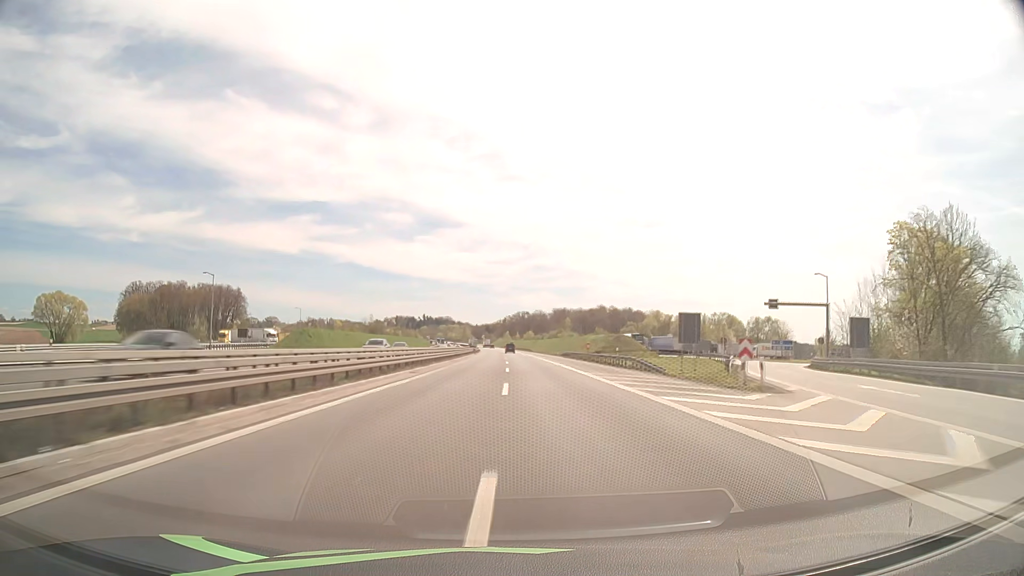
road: motorway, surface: asphalt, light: Day
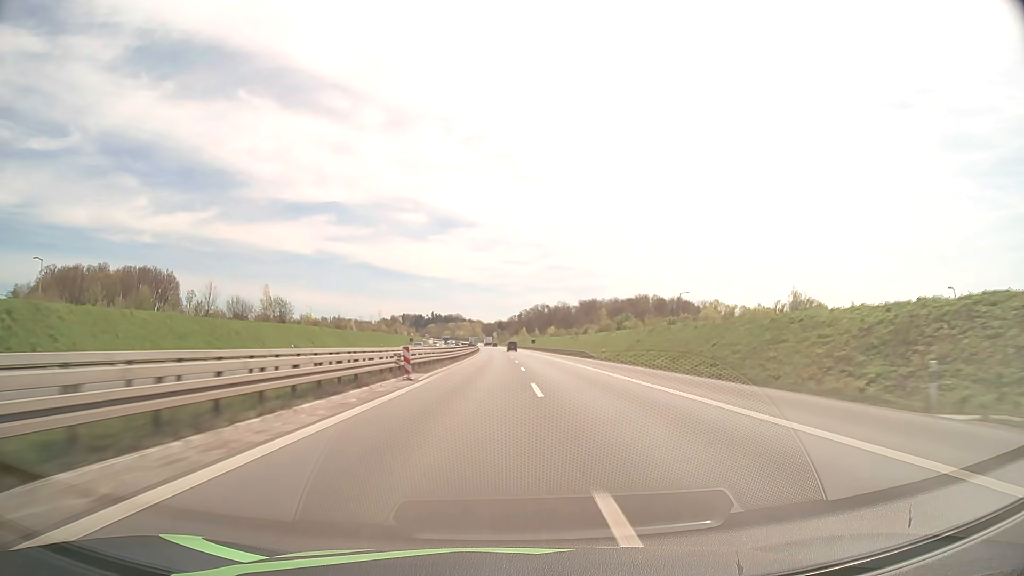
(-0.7, +89.2) m; -1°
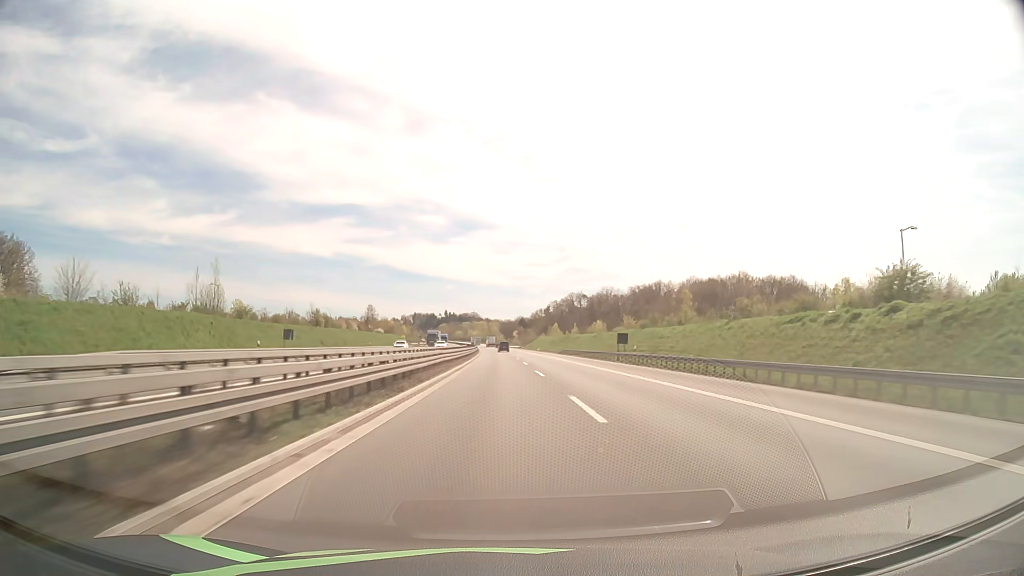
(-1.6, +111.6) m; -2°
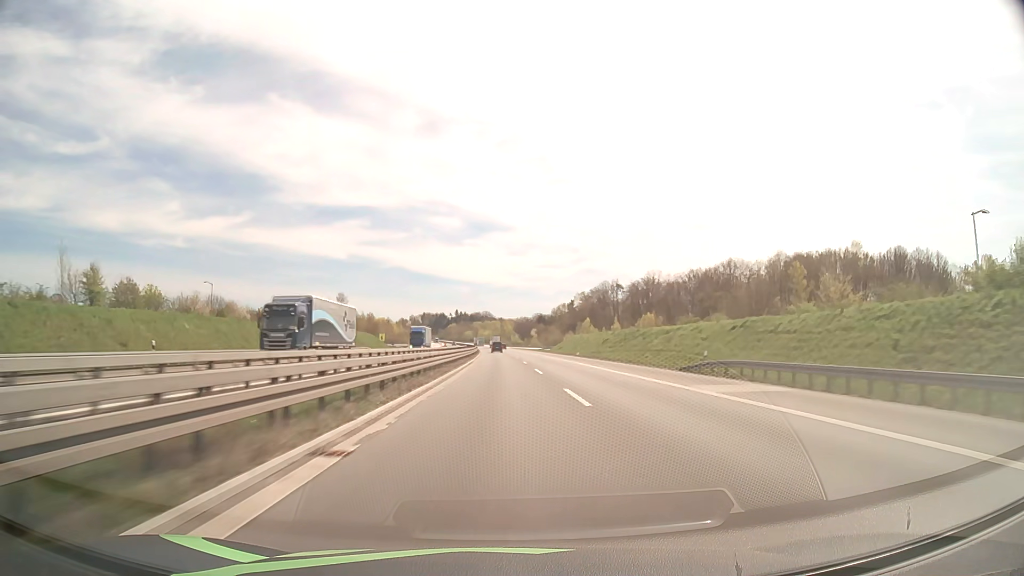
(-0.6, +67.3) m; -1°
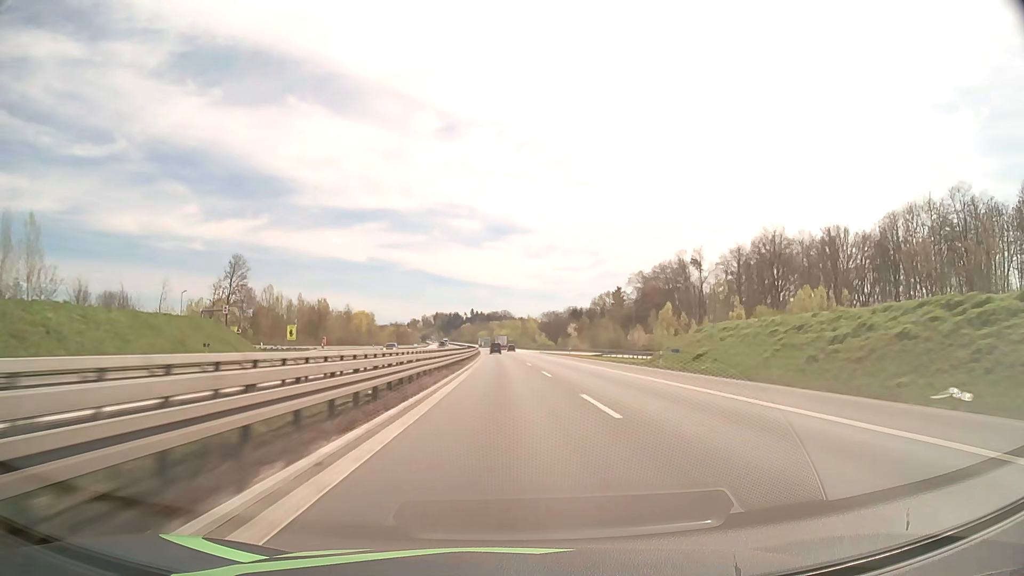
(-1.5, +90.6) m; -2°
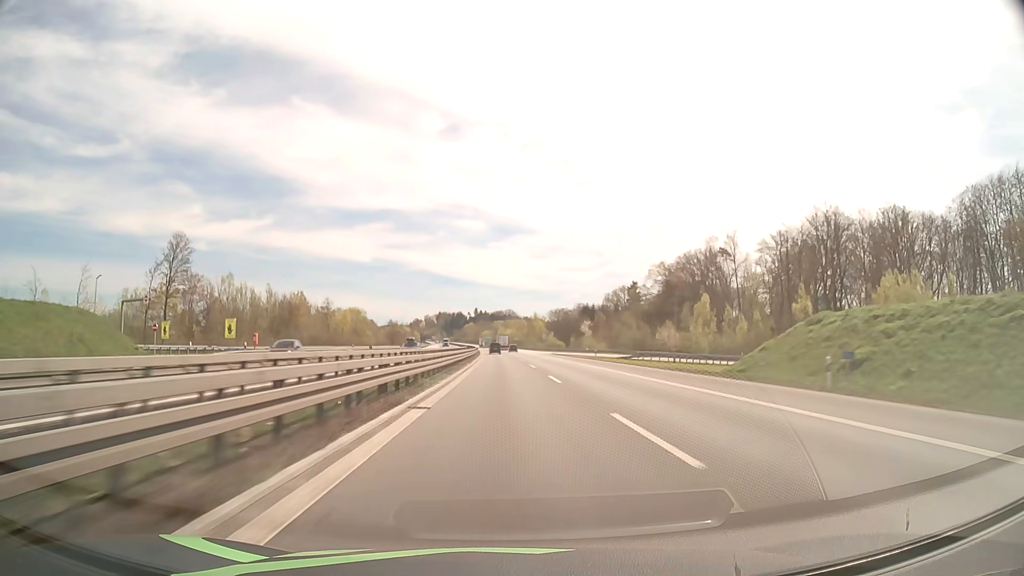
(-0.1, +22.9) m; 0°
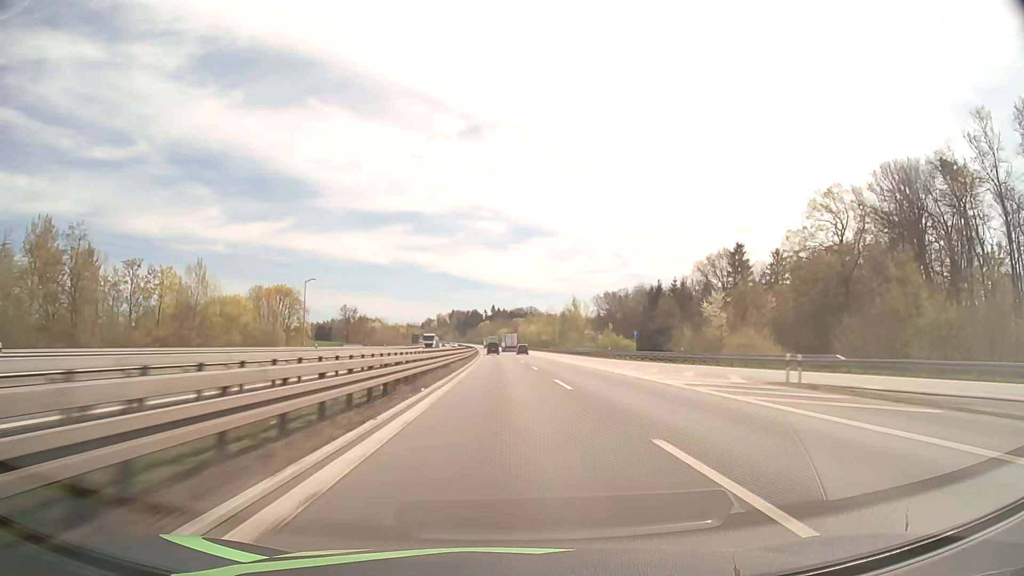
(-1.4, +92.2) m; -2°
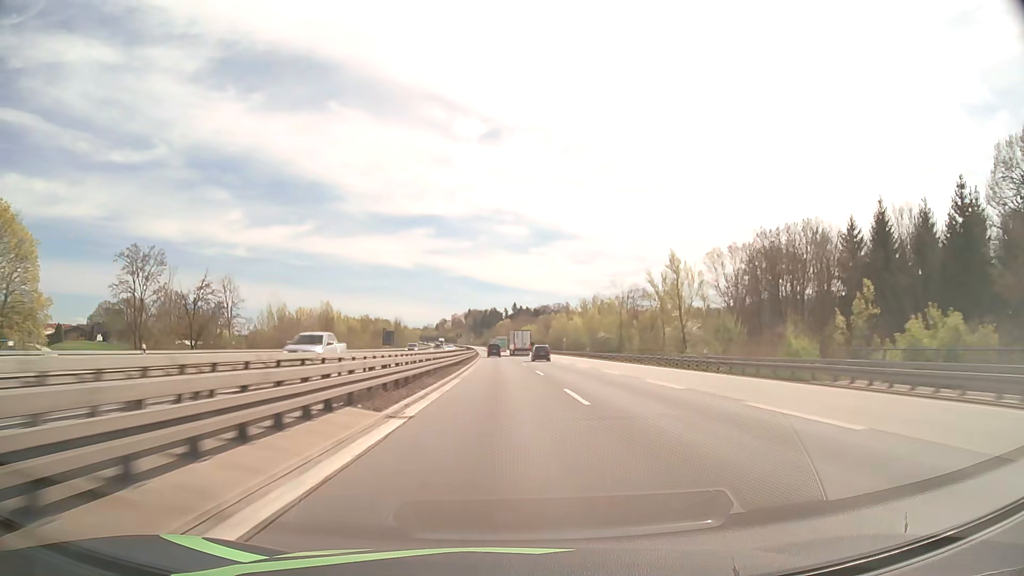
(-1.4, +93.6) m; -2°
(0, +10) (0, +20) (0, +30) (0, +40) (0, +50) (-1, +60) (-1, +70) (-1, +80) (-1, +90) (-2, +100) m
